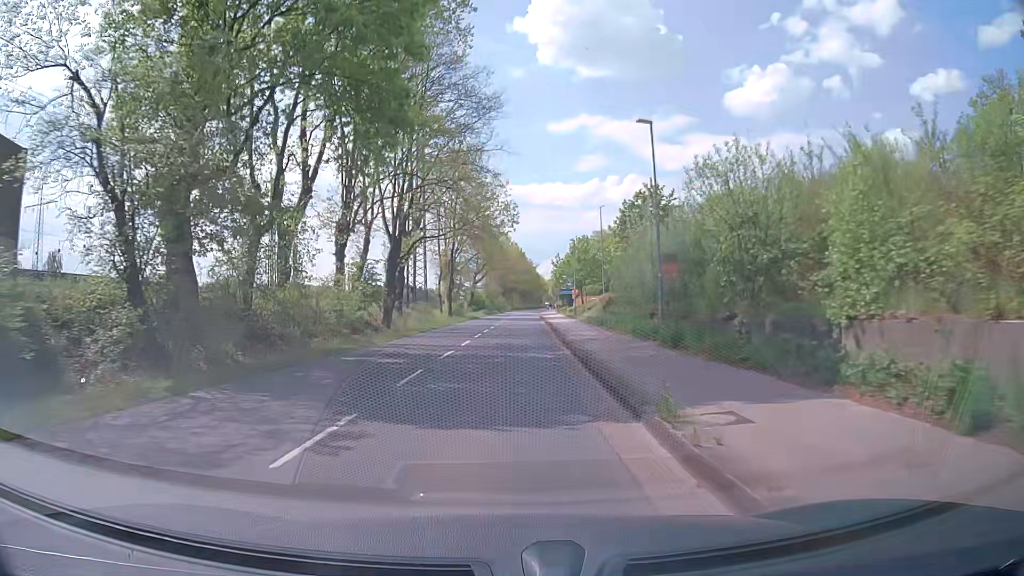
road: tertiary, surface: asphalt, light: Day
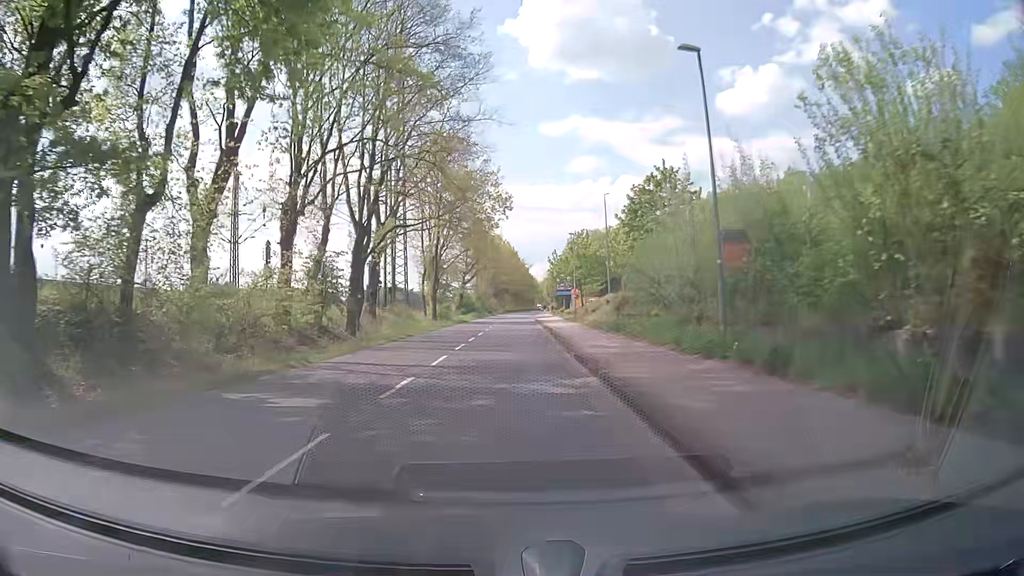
(0.0, +7.3) m; +1°
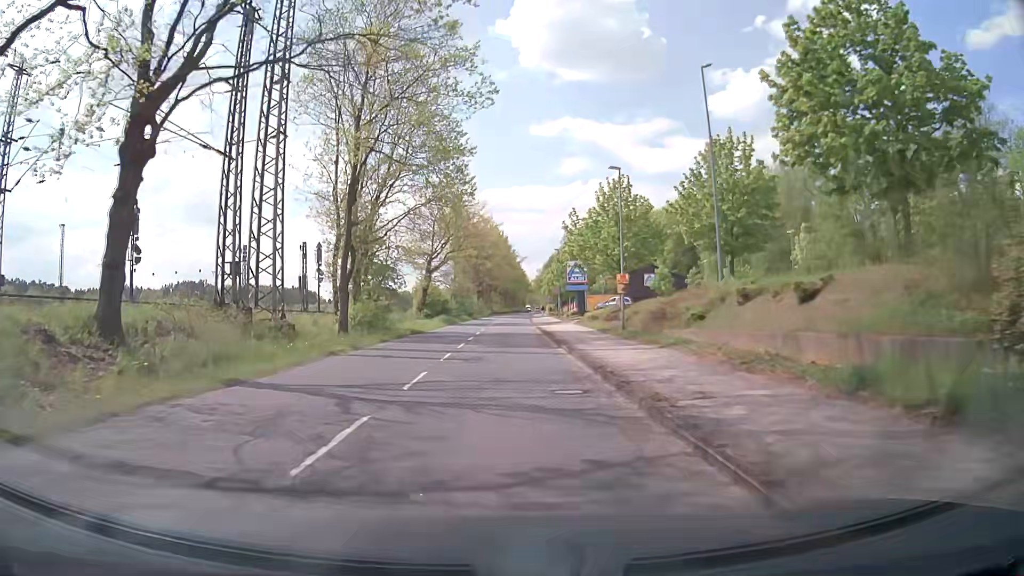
(+0.2, +28.6) m; 0°
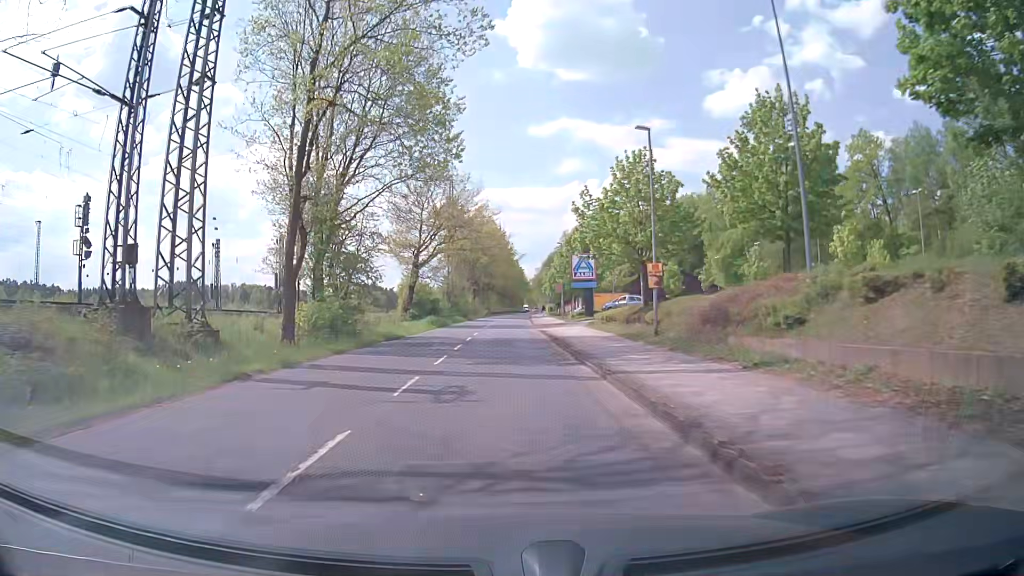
(0.0, +7.1) m; +1°
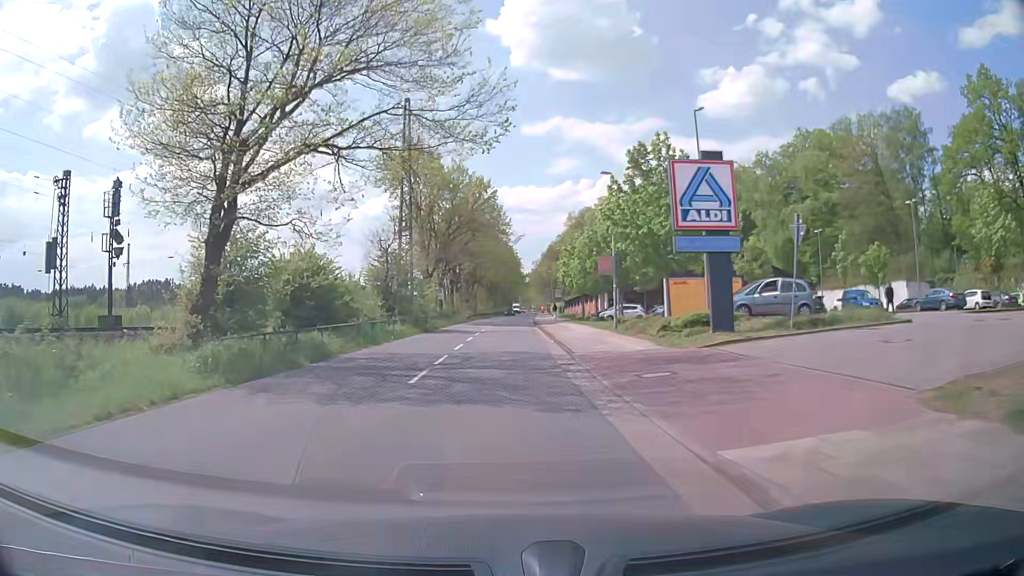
(+0.2, +35.3) m; +1°
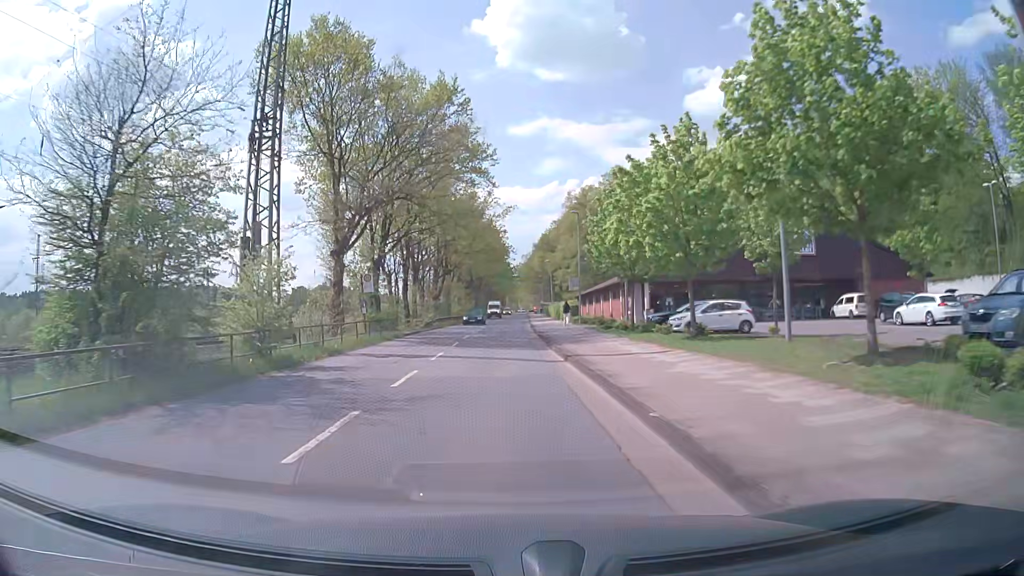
(+0.2, +28.5) m; +1°
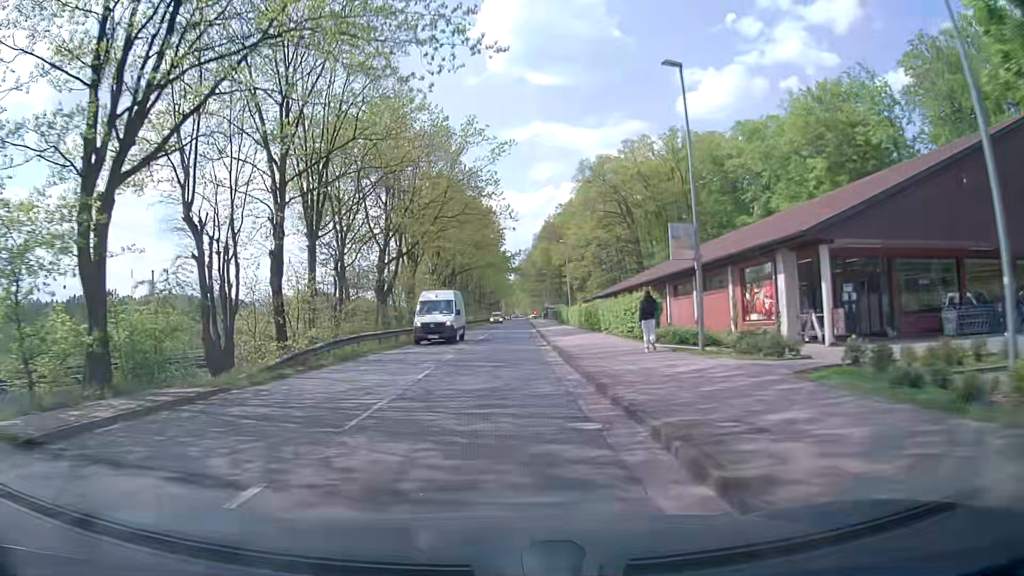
(+0.1, +29.0) m; 0°
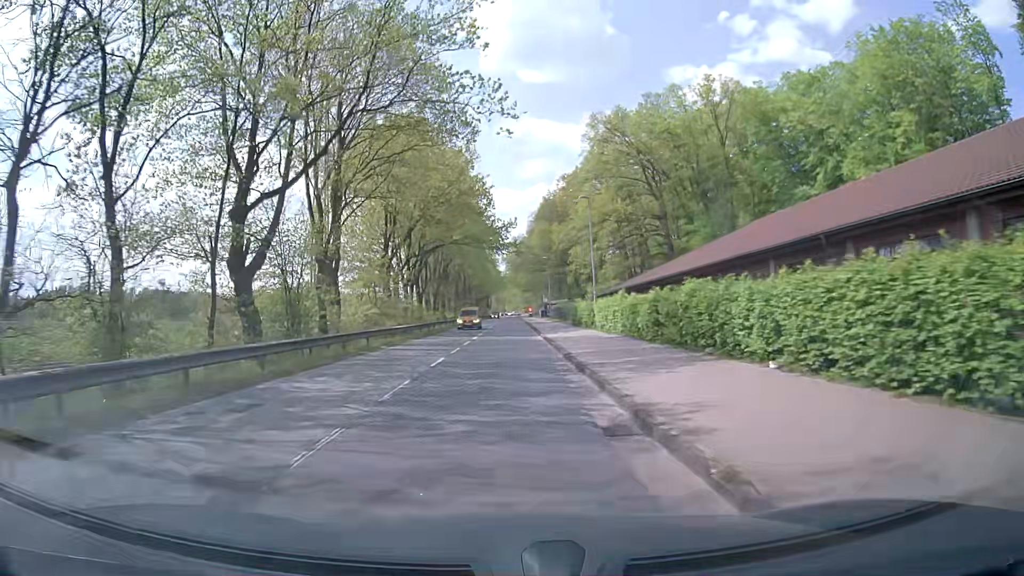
(+0.2, +22.2) m; 0°
(0, +10) (0, +20) (+1, +30) (+1, +40) (+1, +50) (+1, +60) (+1, +70) (+2, +80) (+2, +90) (+2, +100) m
